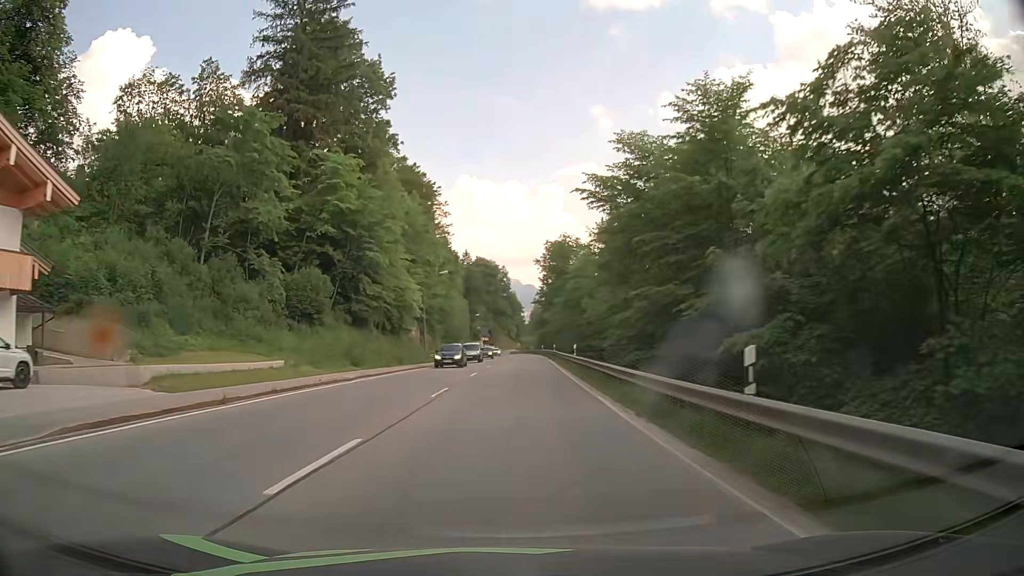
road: primary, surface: asphalt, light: Day
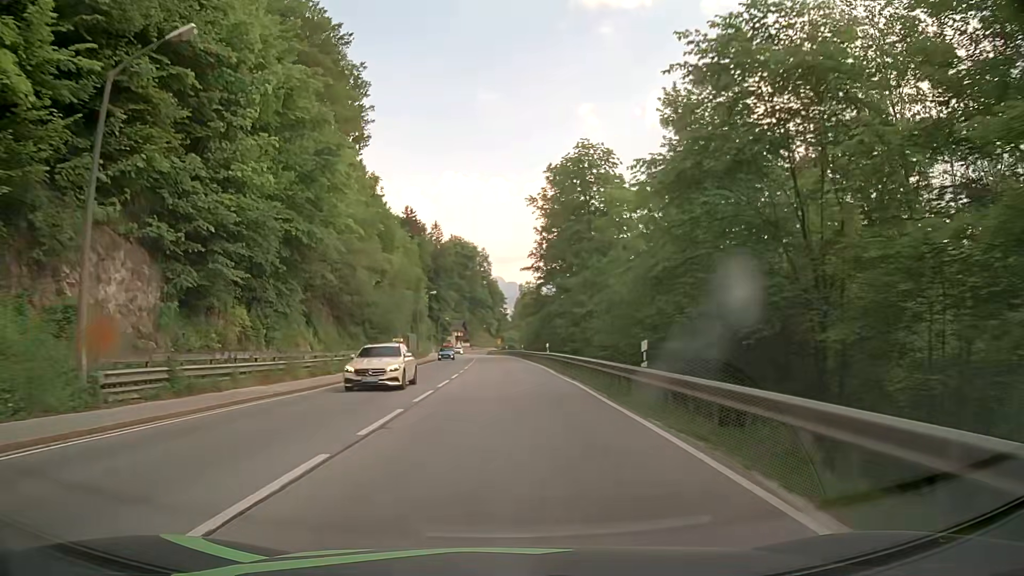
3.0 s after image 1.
(+1.0, +49.8) m; +1°
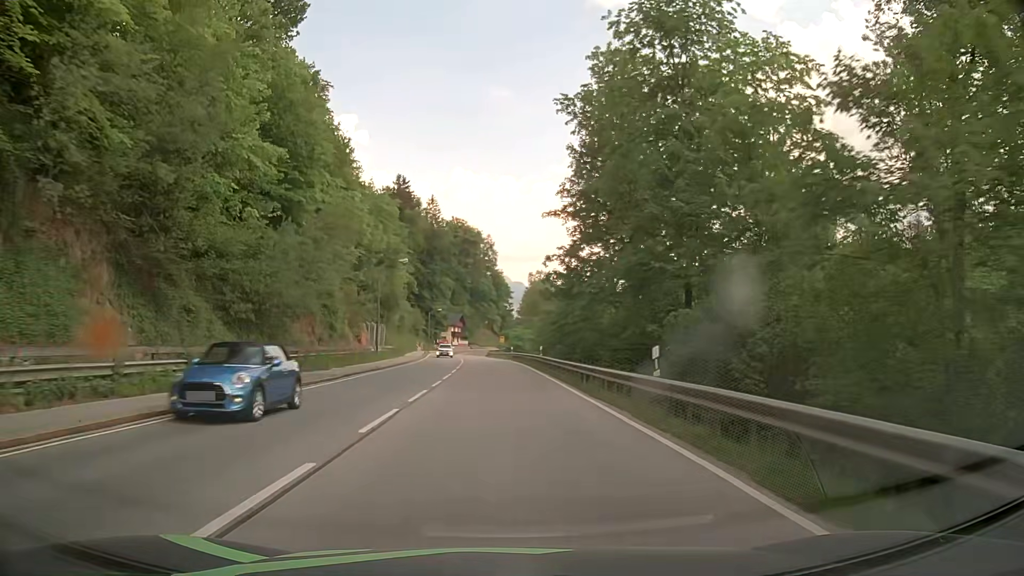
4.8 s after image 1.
(-0.3, +29.6) m; 0°
(0, +10) (0, +20) (0, +30) (-1, +40) (-1, +50) (-2, +60) (-3, +70) (-4, +80) (-4, +90) (-5, +100) m
